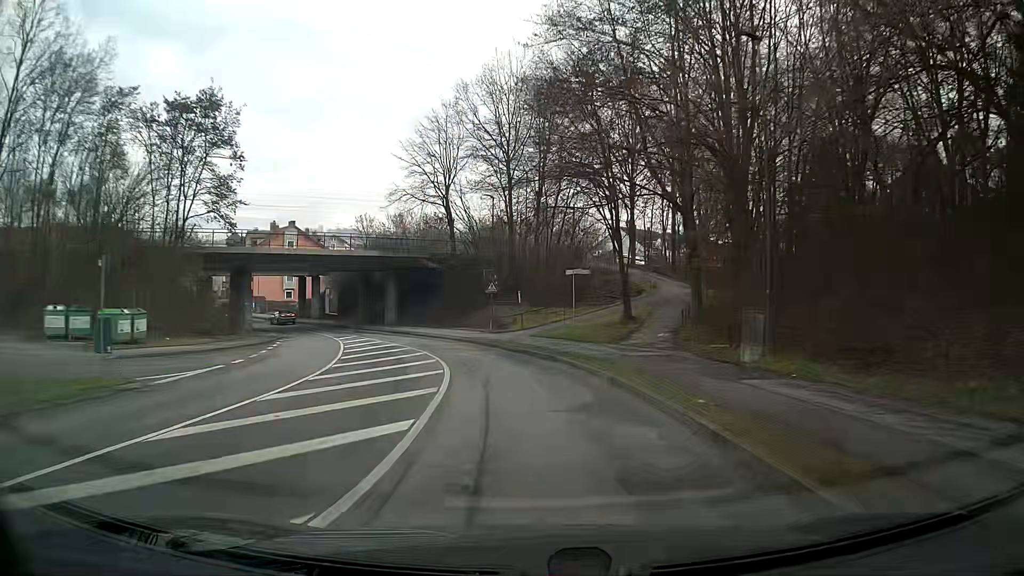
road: unclassified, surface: asphalt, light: Day
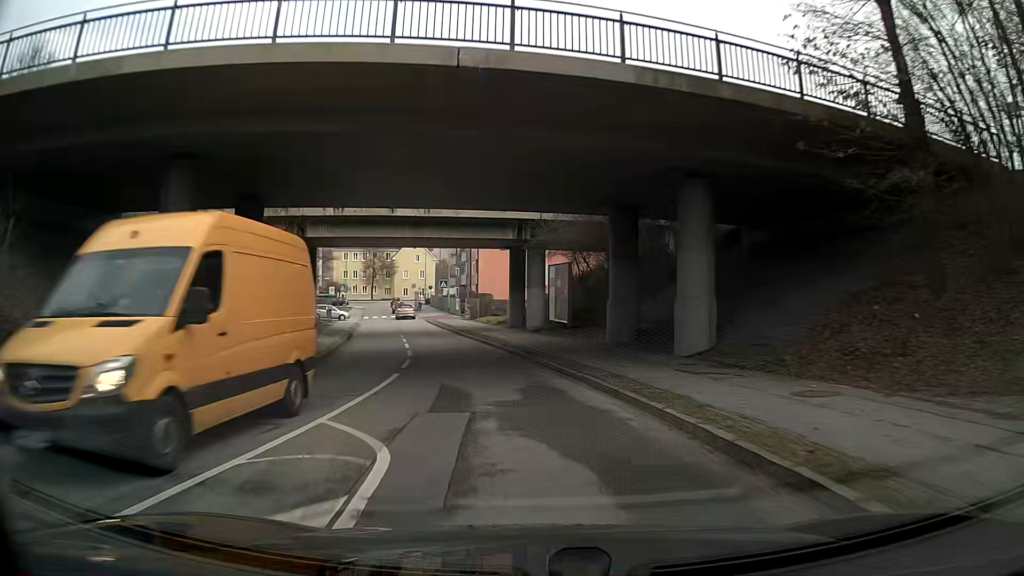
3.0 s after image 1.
(-8.0, +38.8) m; -26°
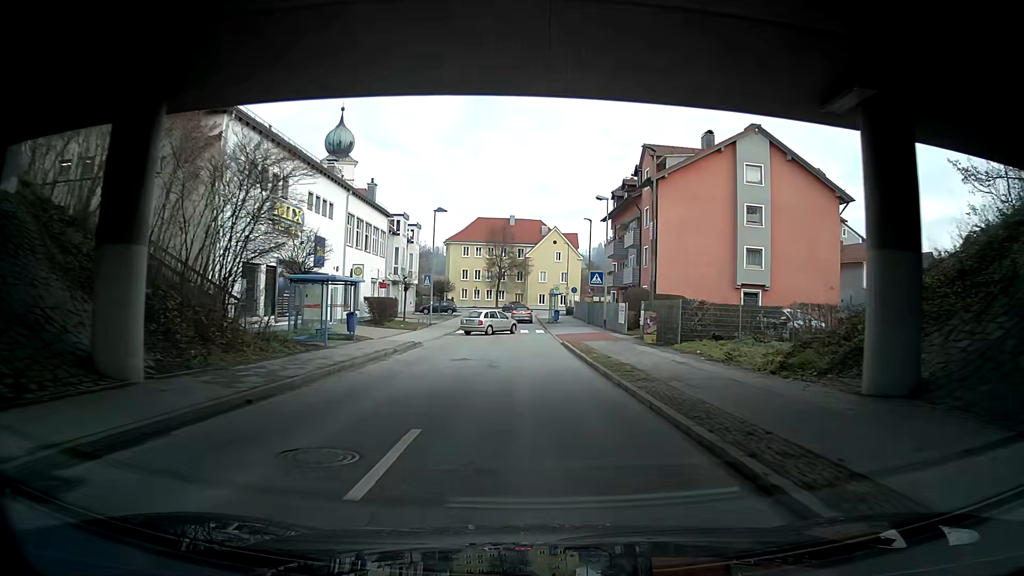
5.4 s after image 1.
(+1.7, +30.5) m; -8°
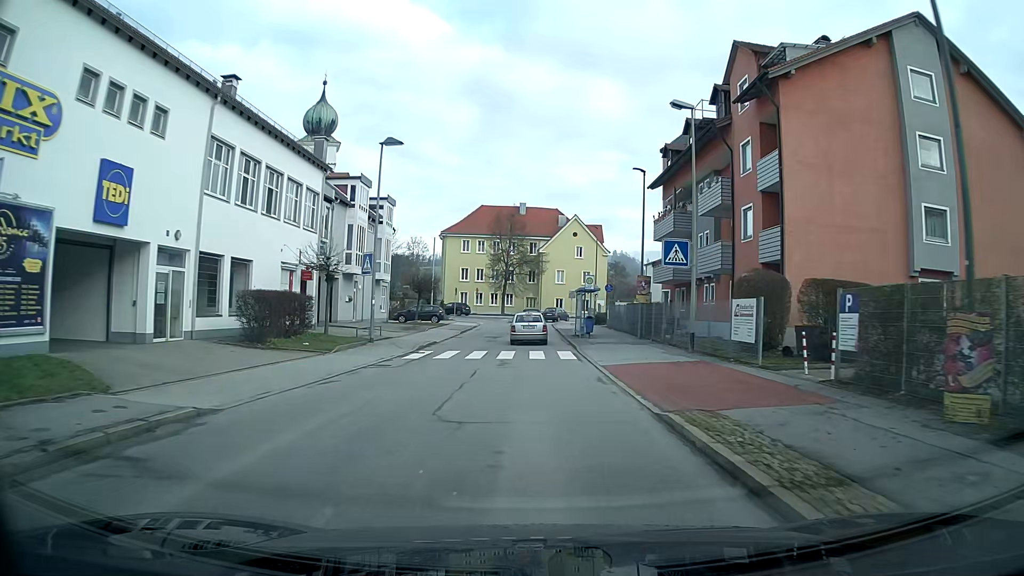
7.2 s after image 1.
(-0.8, +20.2) m; -3°
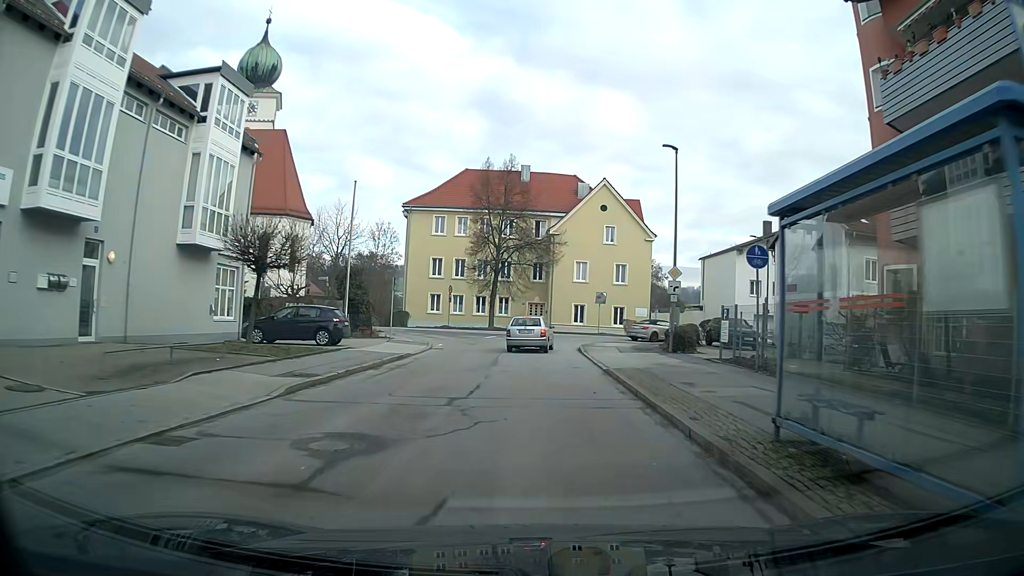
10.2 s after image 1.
(-0.1, +30.0) m; -1°
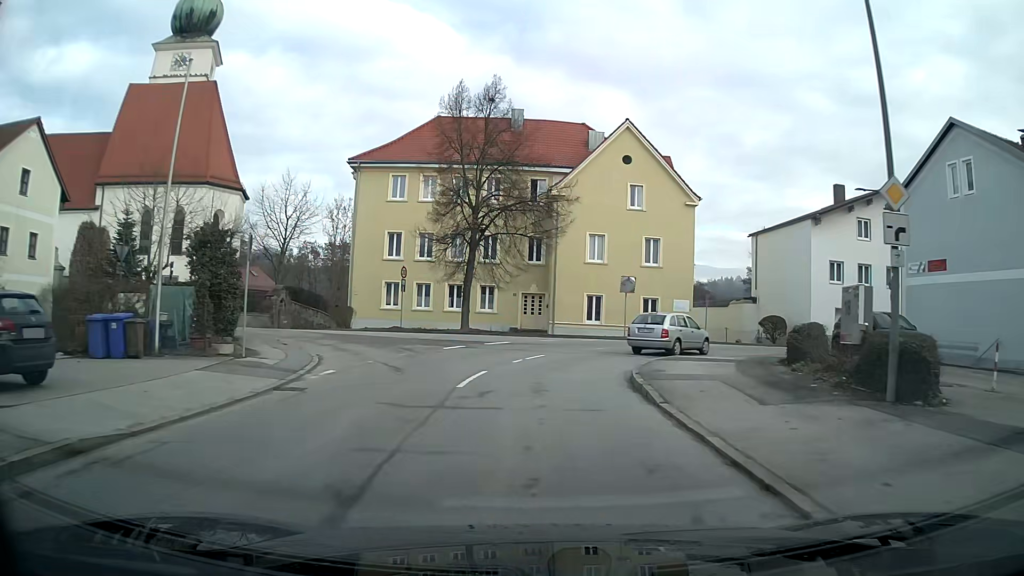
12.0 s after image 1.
(+0.2, +16.9) m; +1°
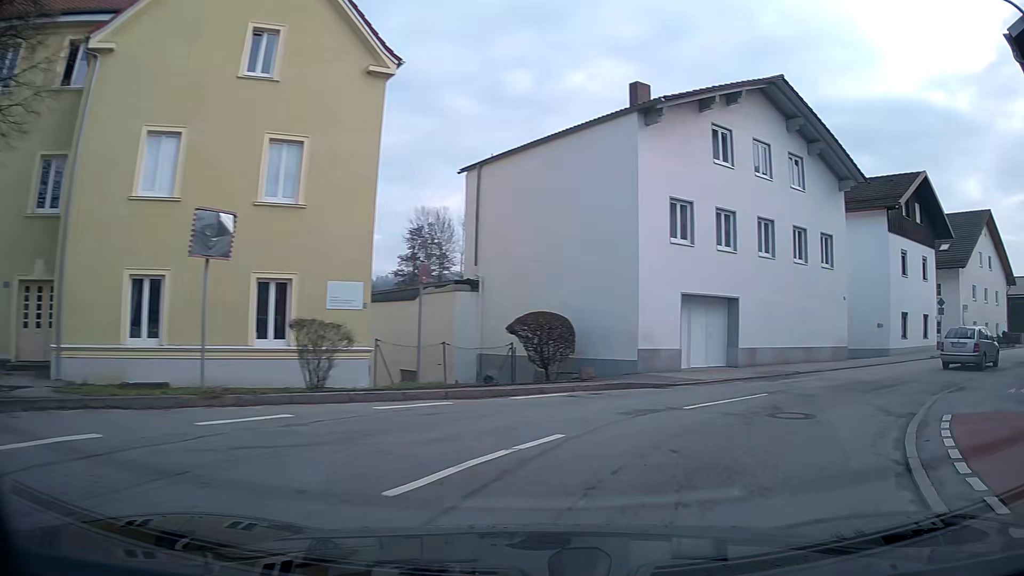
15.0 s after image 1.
(+4.8, +22.8) m; +38°
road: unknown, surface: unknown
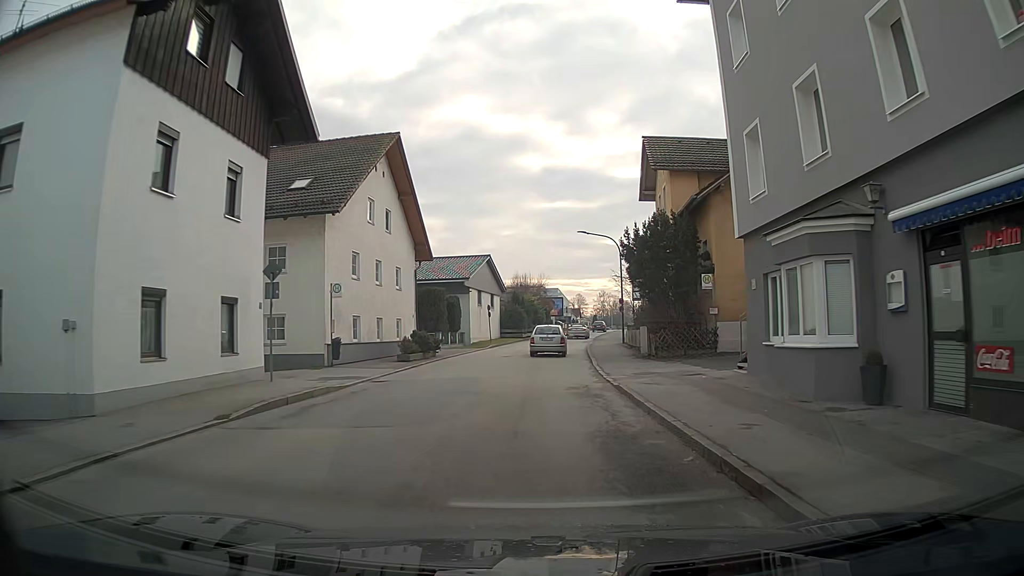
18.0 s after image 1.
(+12.1, +19.5) m; +49°
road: unclassified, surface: asphalt
